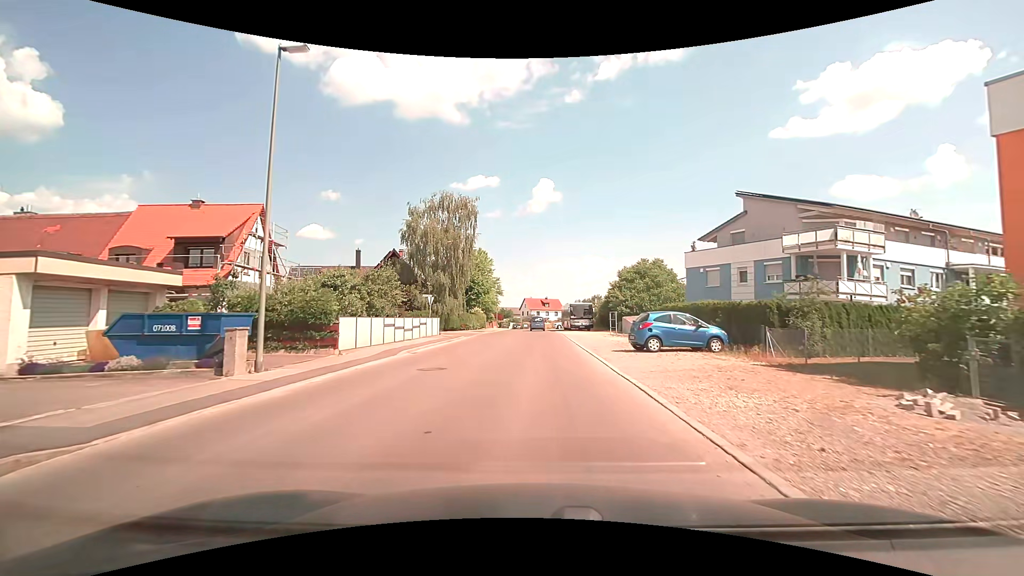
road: unclassified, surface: asphalt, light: Day
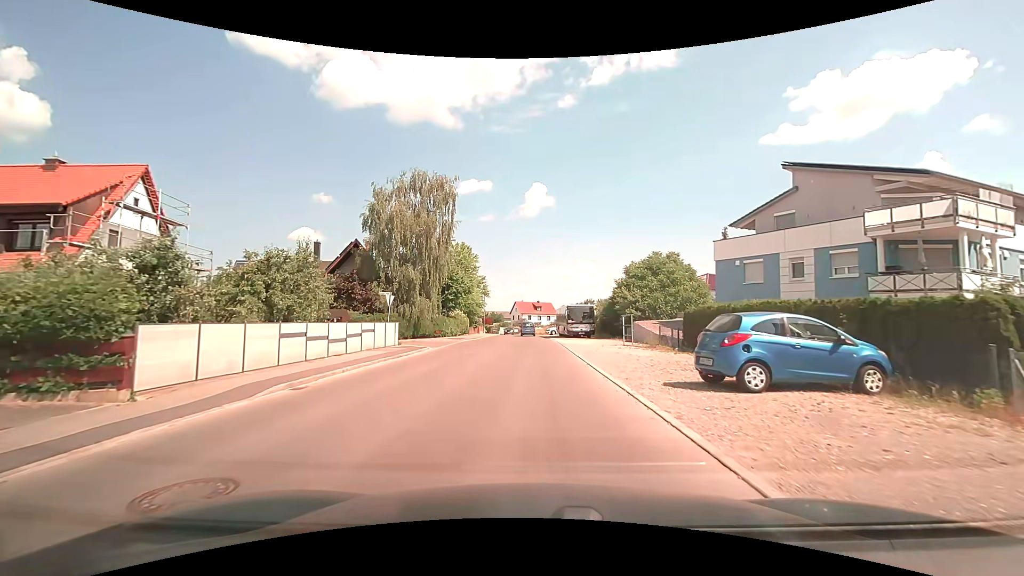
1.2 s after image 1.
(+0.1, +8.9) m; +1°
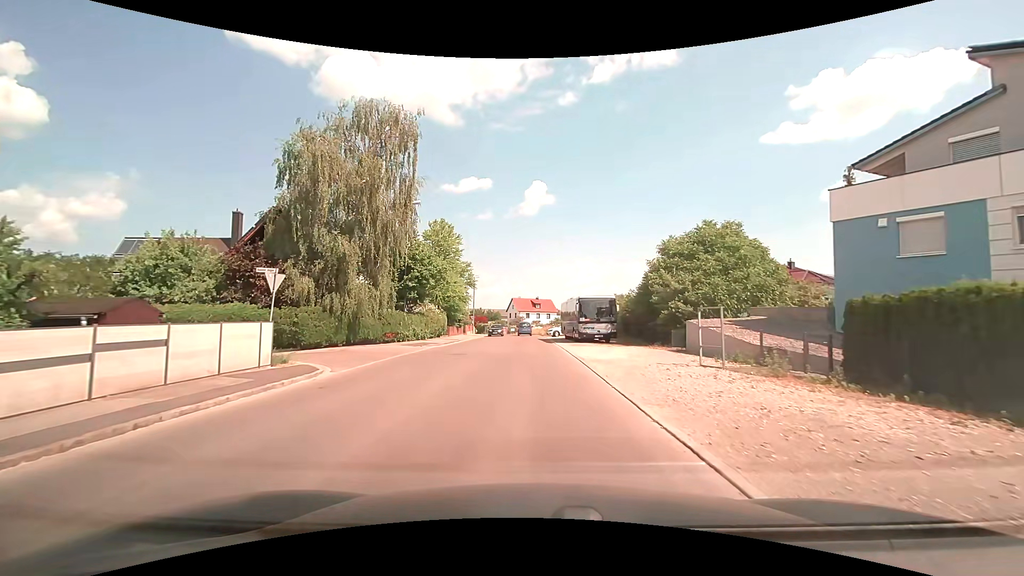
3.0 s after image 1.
(+0.1, +13.3) m; 0°
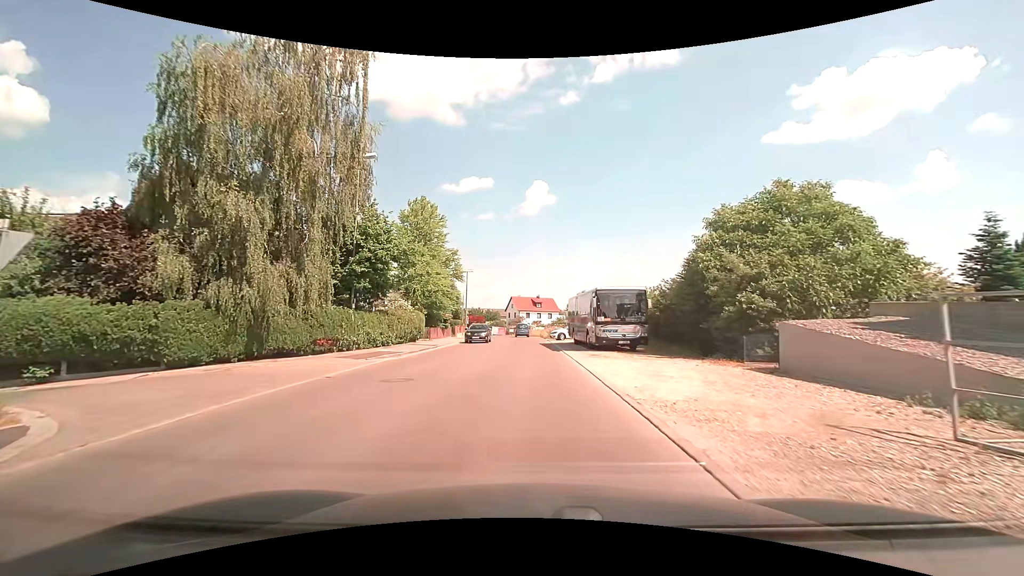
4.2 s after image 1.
(0.0, +8.9) m; 0°
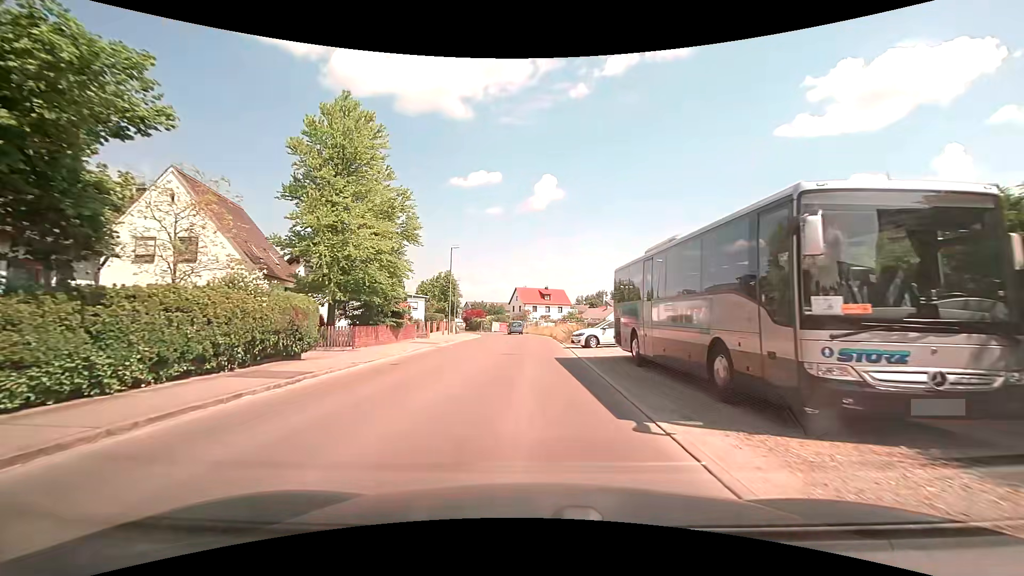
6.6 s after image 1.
(-0.1, +17.9) m; 0°
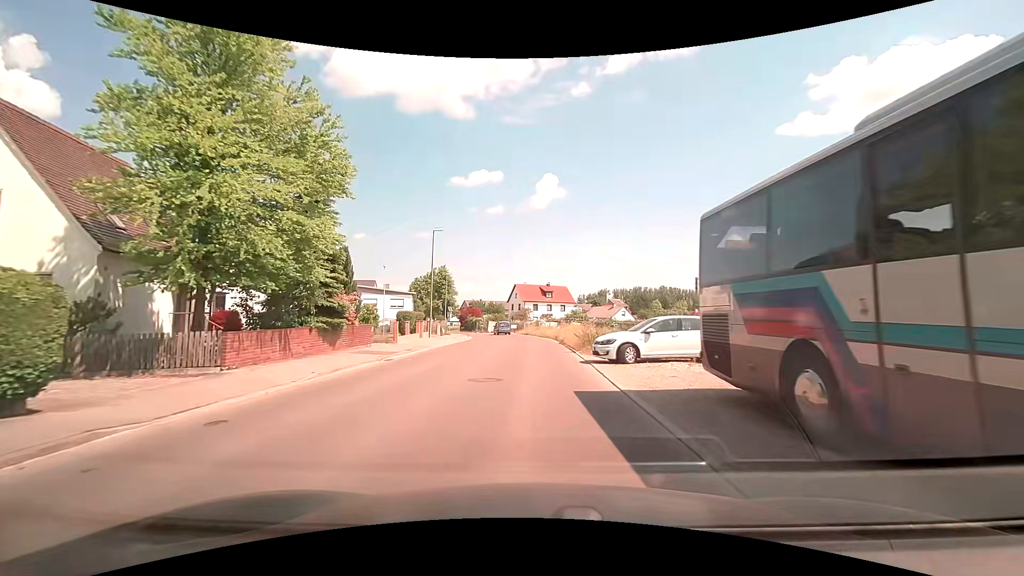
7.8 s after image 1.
(-0.1, +9.1) m; -1°
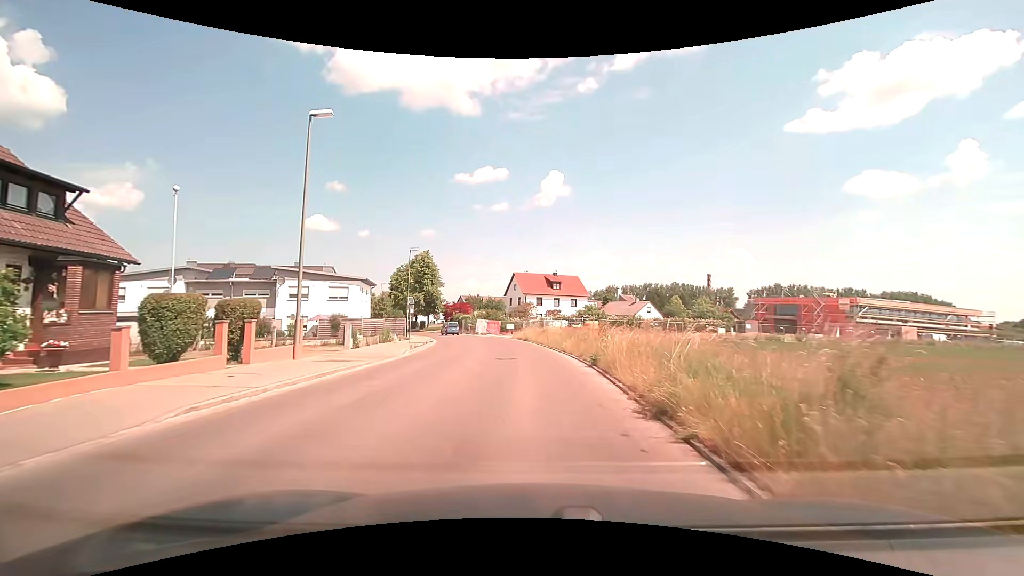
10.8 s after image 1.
(+0.2, +22.6) m; 0°
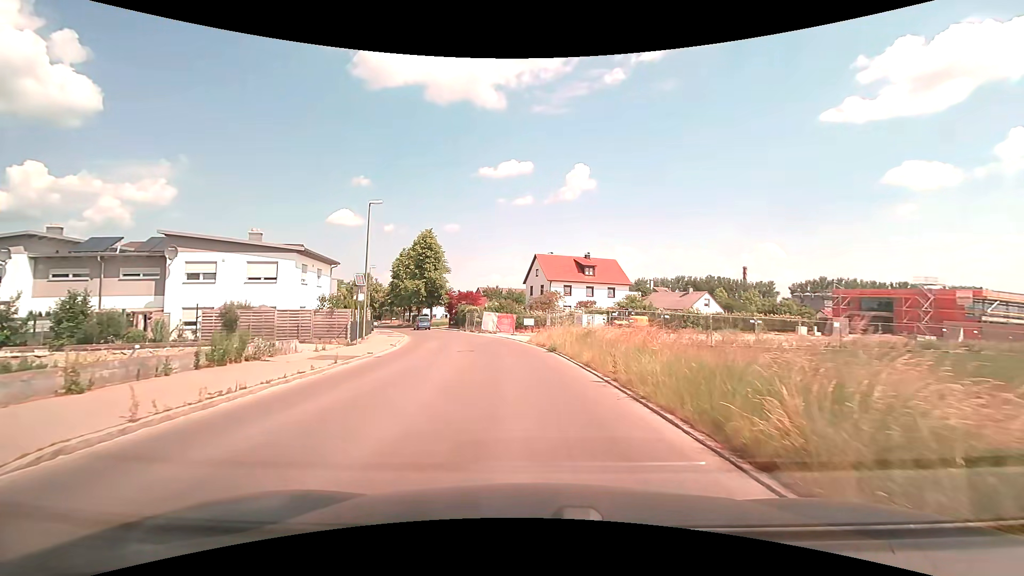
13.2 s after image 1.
(-0.4, +18.2) m; -3°
(0, +10) (-1, +20) (-3, +30) (-5, +40) (-7, +49) (-10, +59) (-14, +68) (-18, +77) (-22, +86) (-27, +95) m
